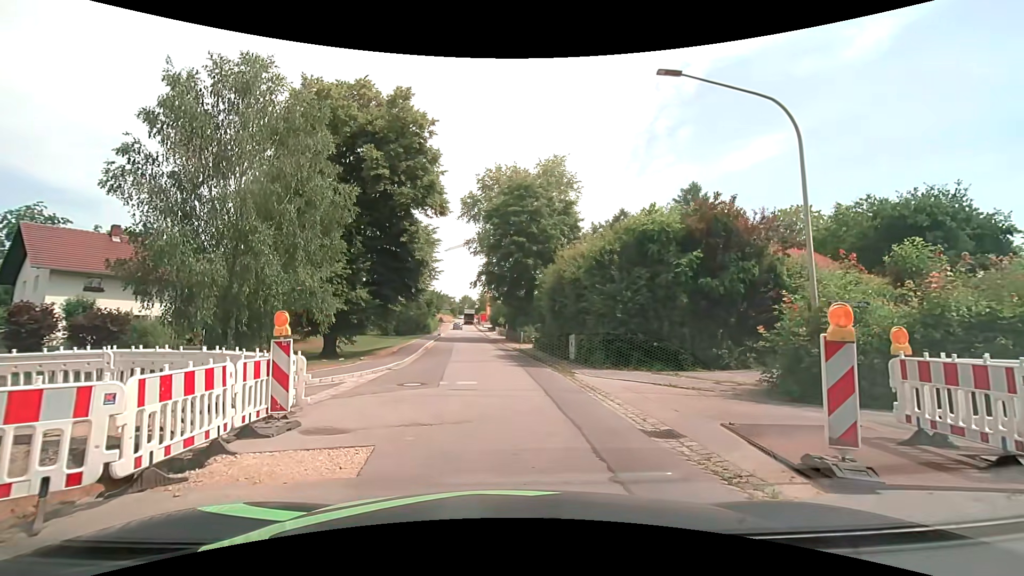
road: residential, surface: asphalt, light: Day
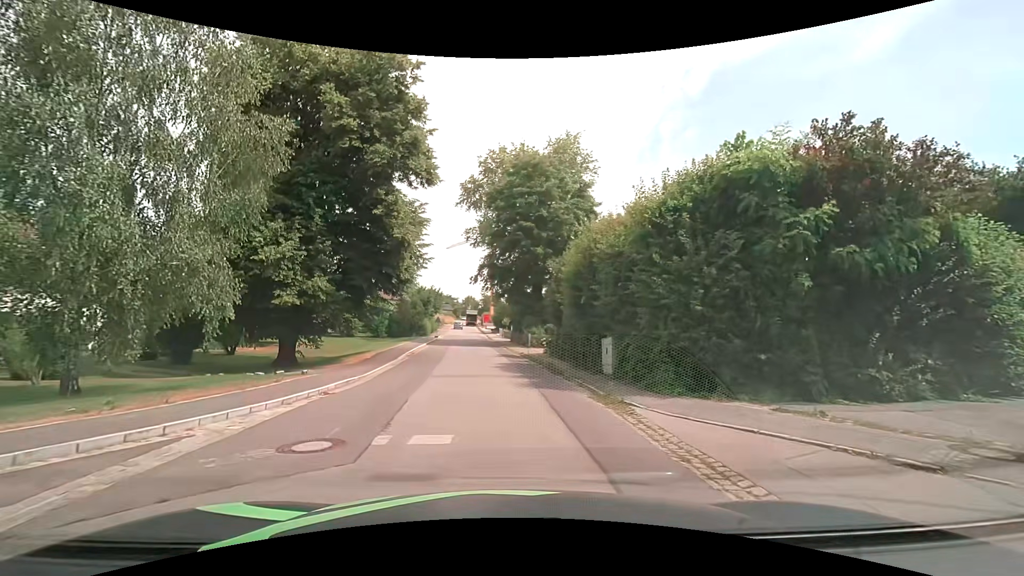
(-0.1, +7.1) m; -1°
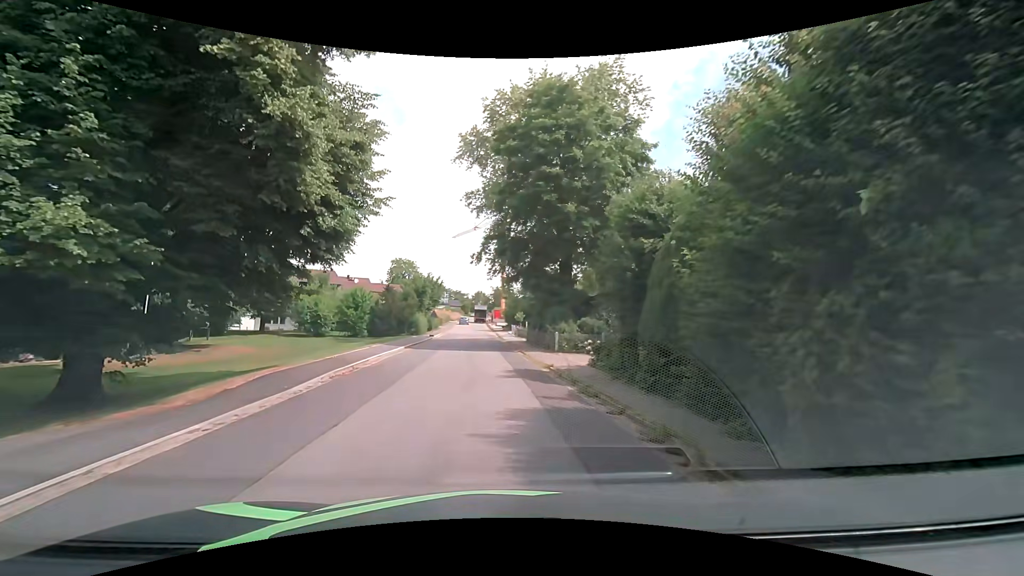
(-0.1, +13.2) m; -1°
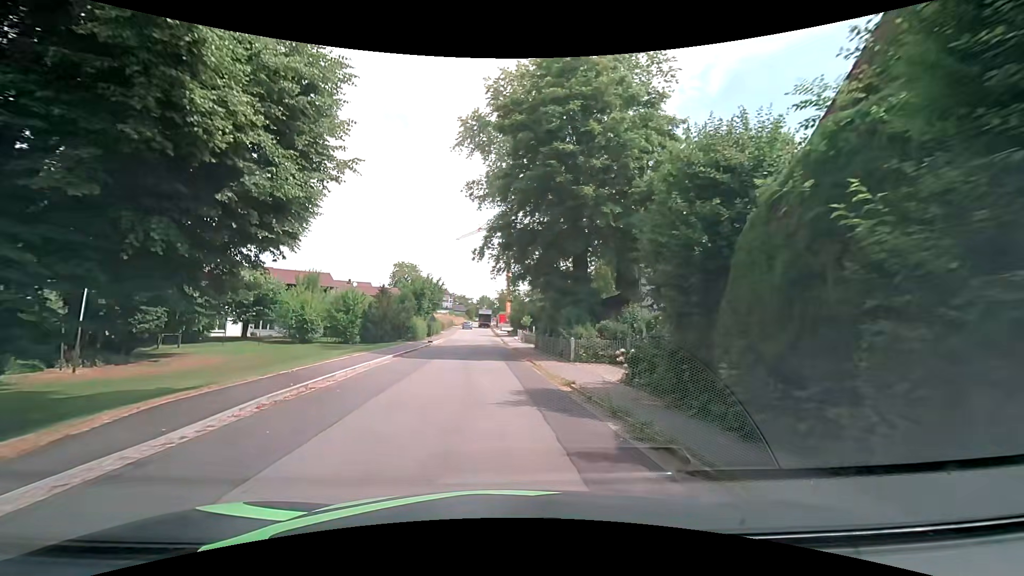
(-0.1, +4.2) m; -2°
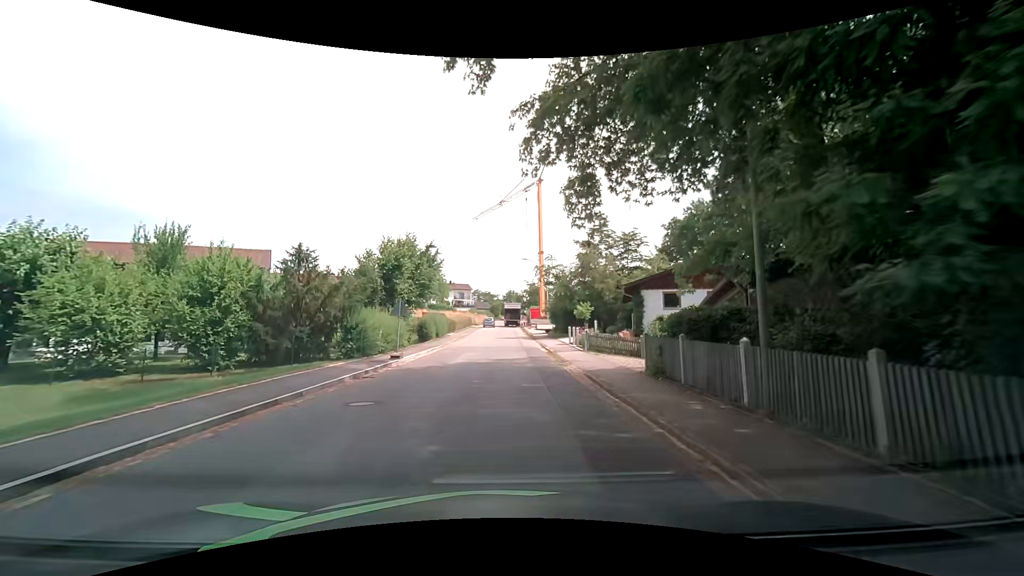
(-0.4, +22.8) m; -3°
